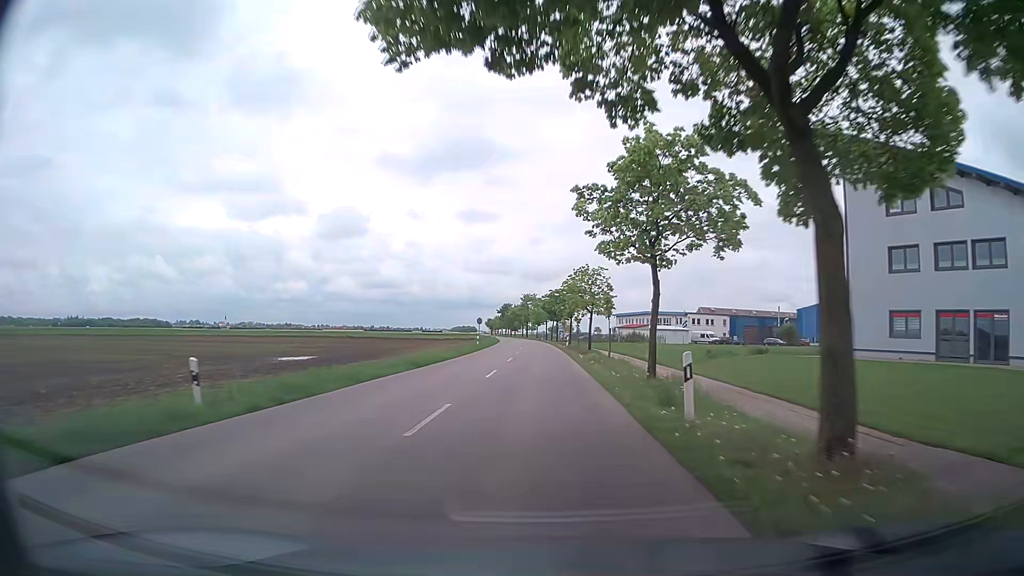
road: tertiary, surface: asphalt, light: Day
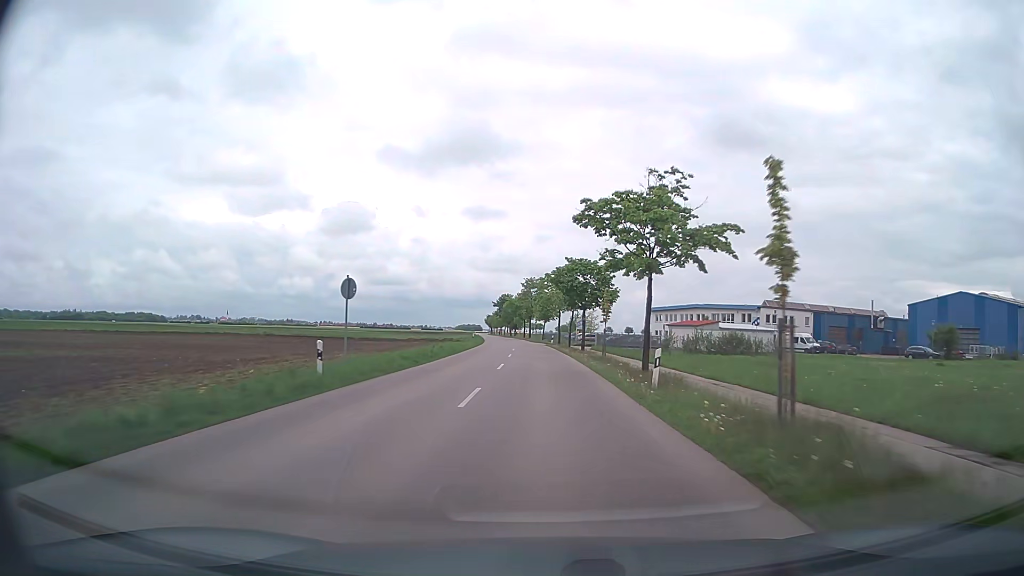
(-0.4, +45.2) m; 0°
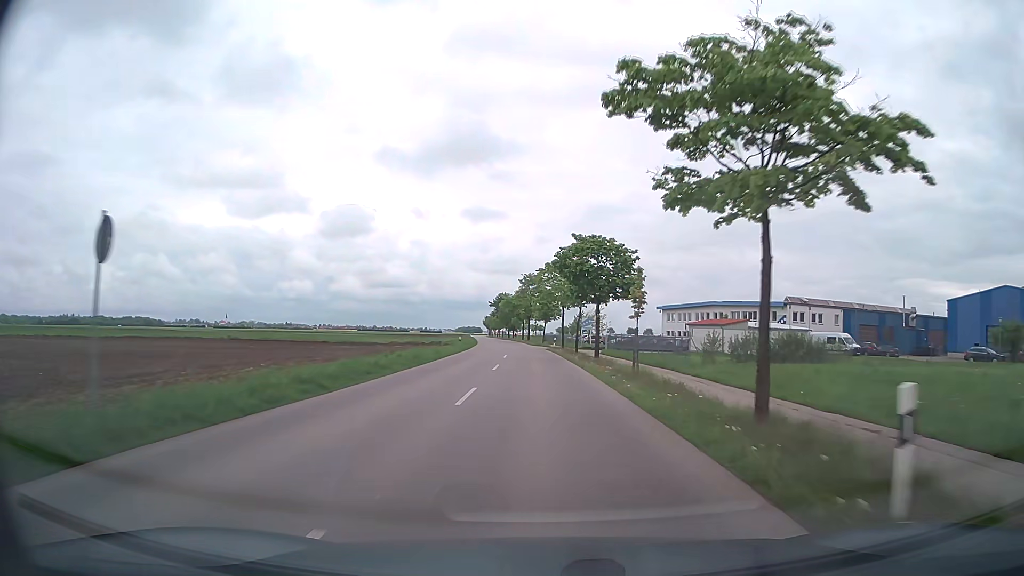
(0.0, +11.5) m; 0°
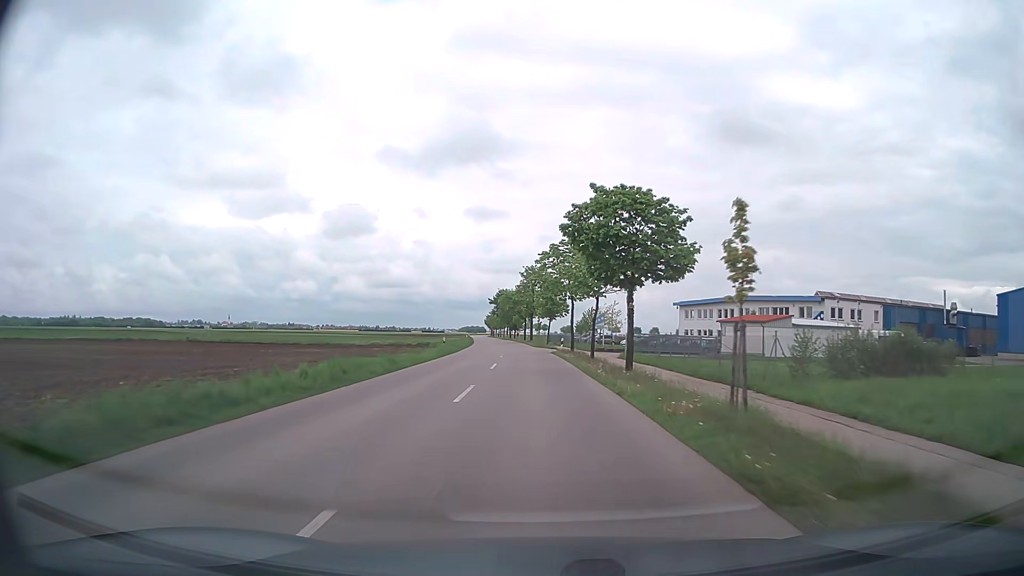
(-0.1, +11.5) m; 0°
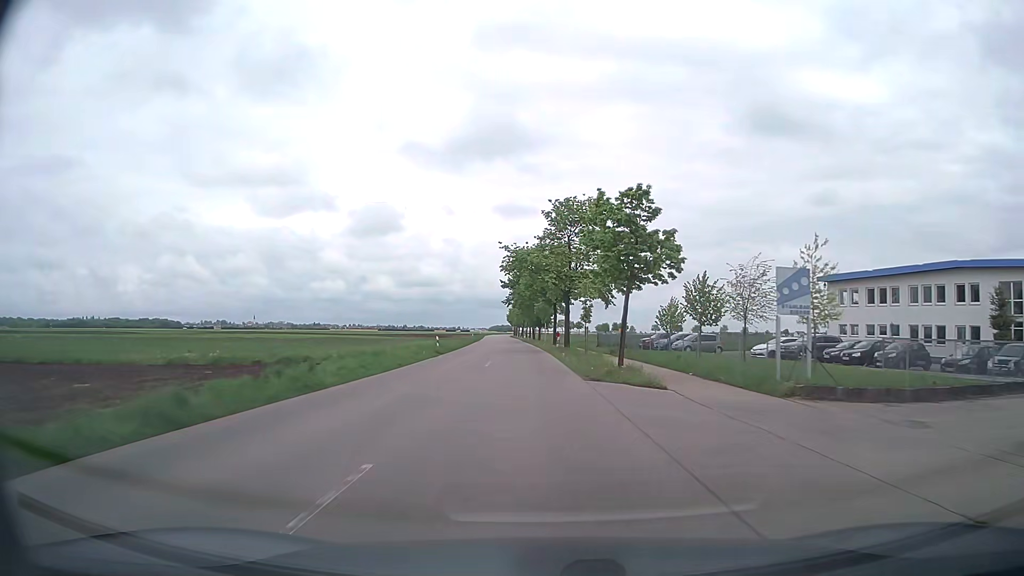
(-1.1, +46.5) m; -3°
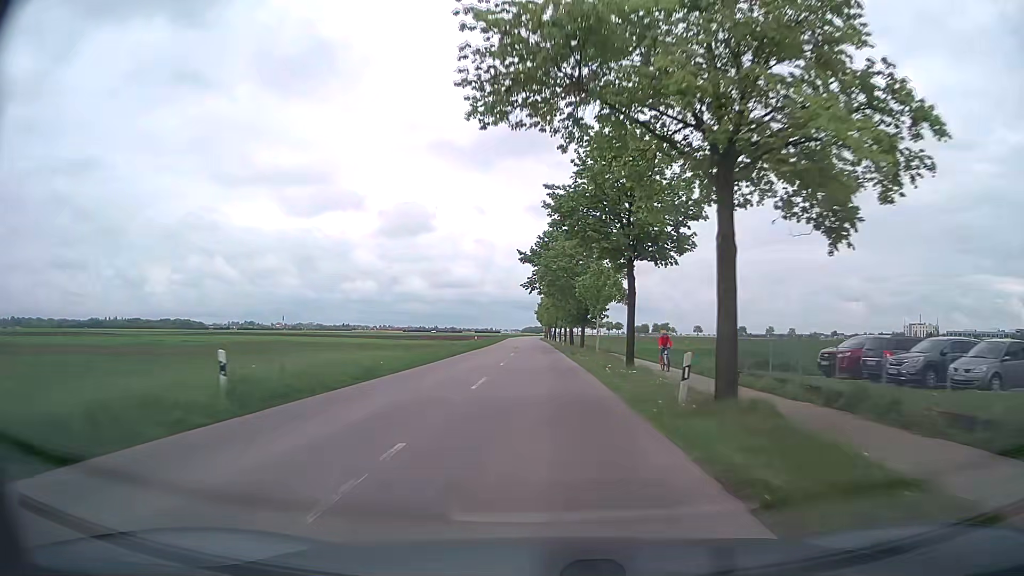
(-0.8, +34.9) m; -3°
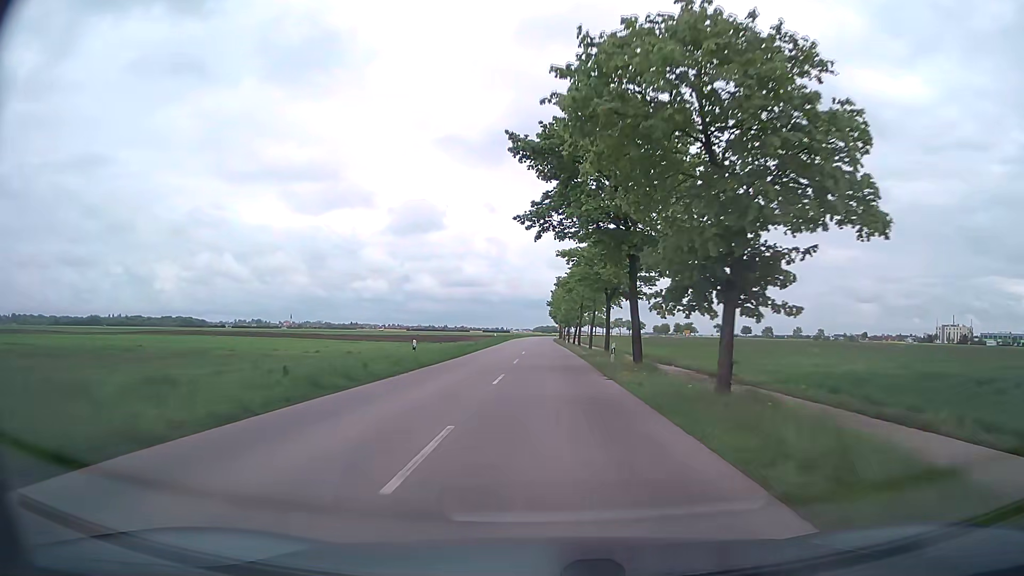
(-0.5, +34.7) m; -1°
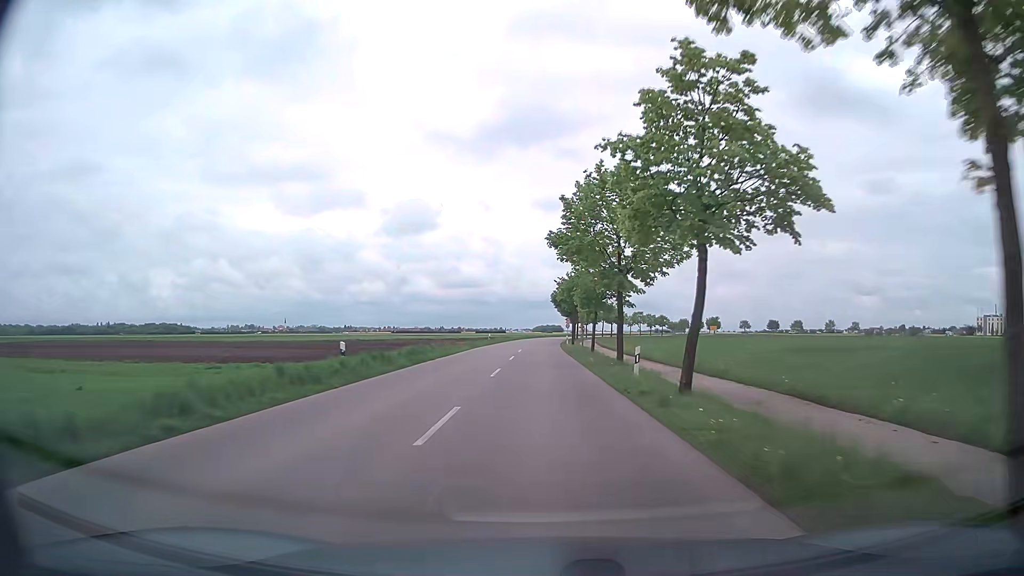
(0.0, +57.9) m; 0°
(0, +10) (0, +20) (0, +30) (0, +40) (0, +50) (0, +60) (0, +70) (0, +80) (0, +90) (+1, +100) m
